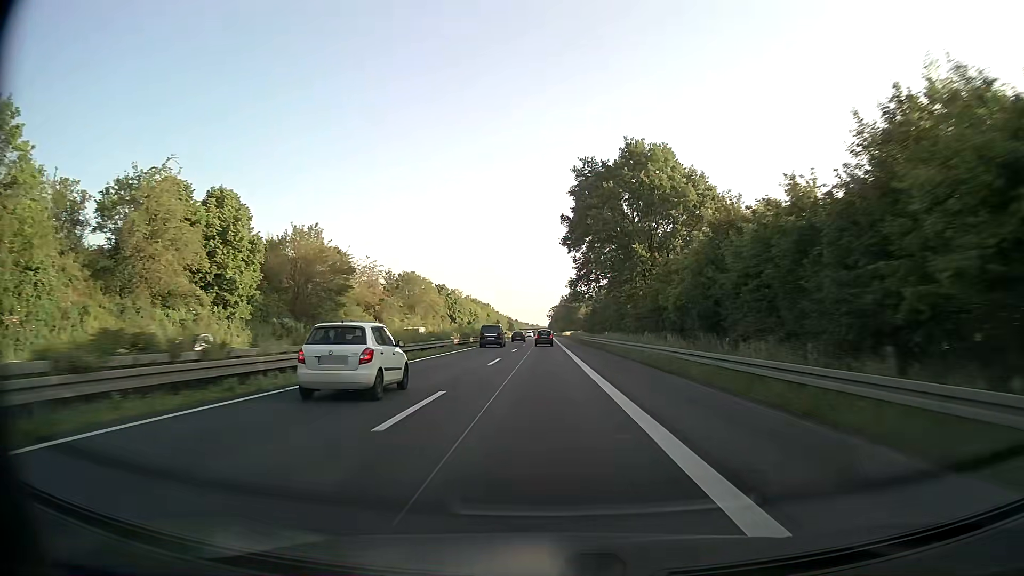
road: trunk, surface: asphalt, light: Day
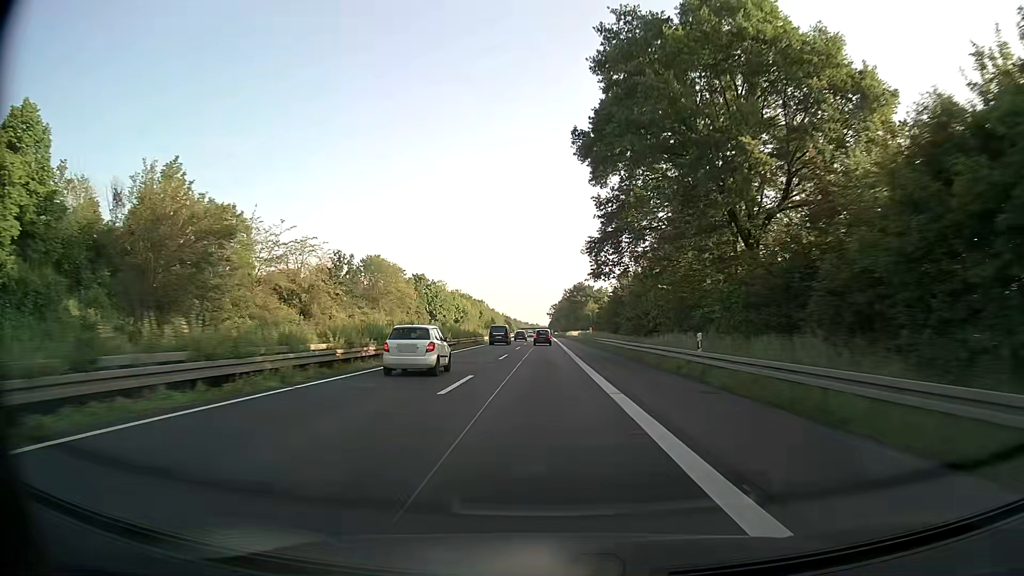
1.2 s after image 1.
(0.0, +30.8) m; 0°
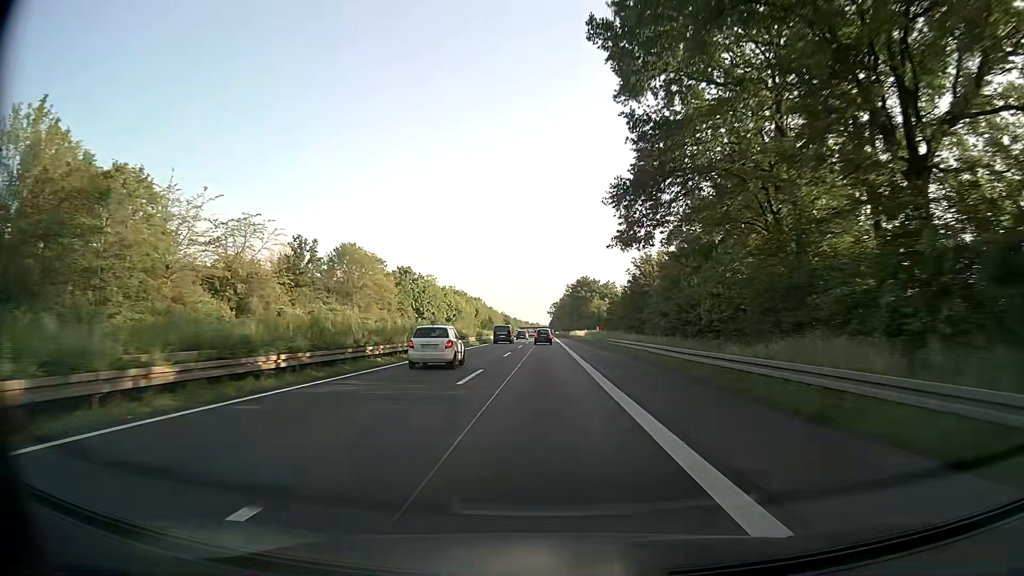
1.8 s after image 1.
(0.0, +15.4) m; 0°
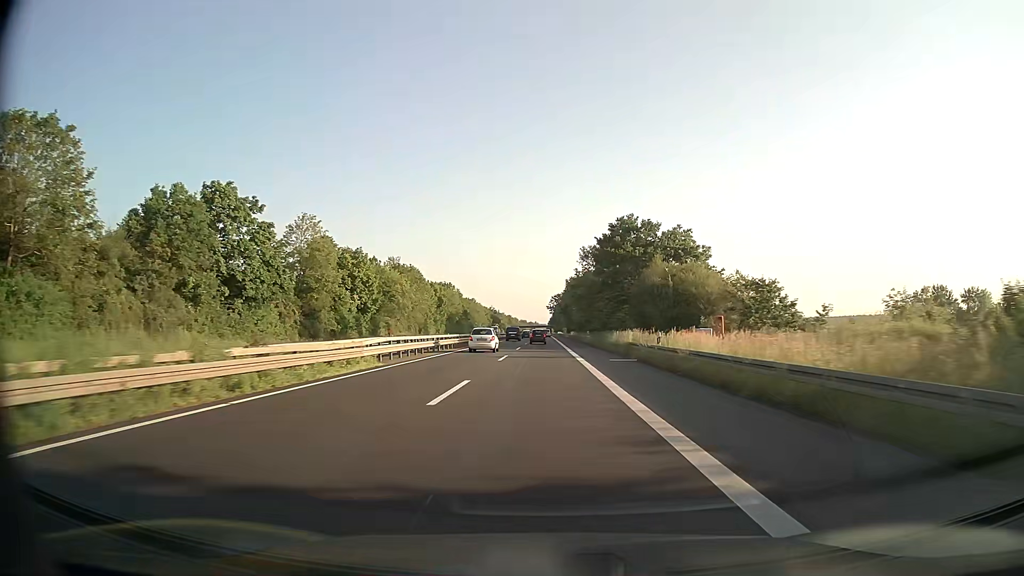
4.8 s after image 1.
(+0.2, +77.0) m; 0°
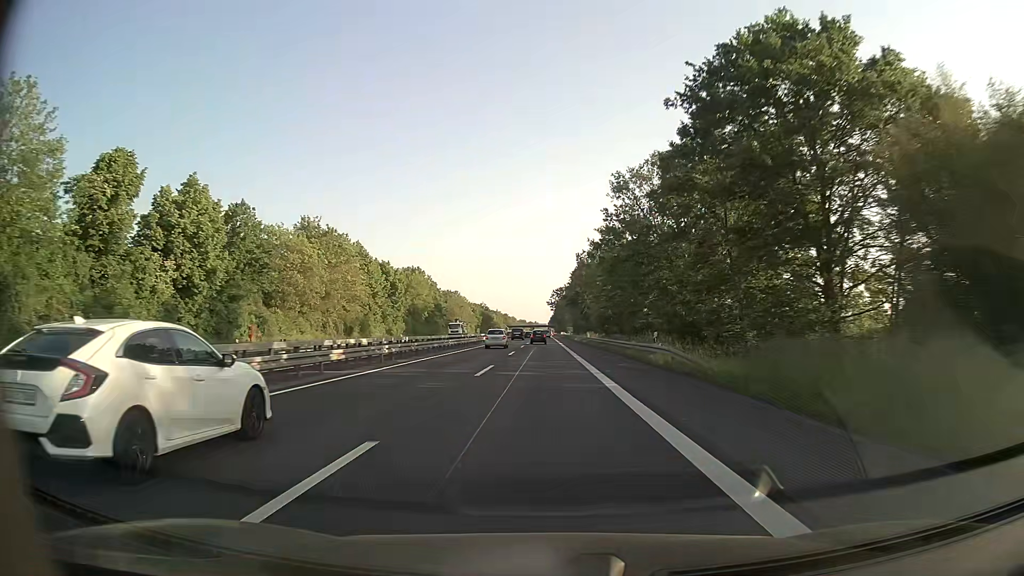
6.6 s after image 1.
(0.0, +46.2) m; 0°
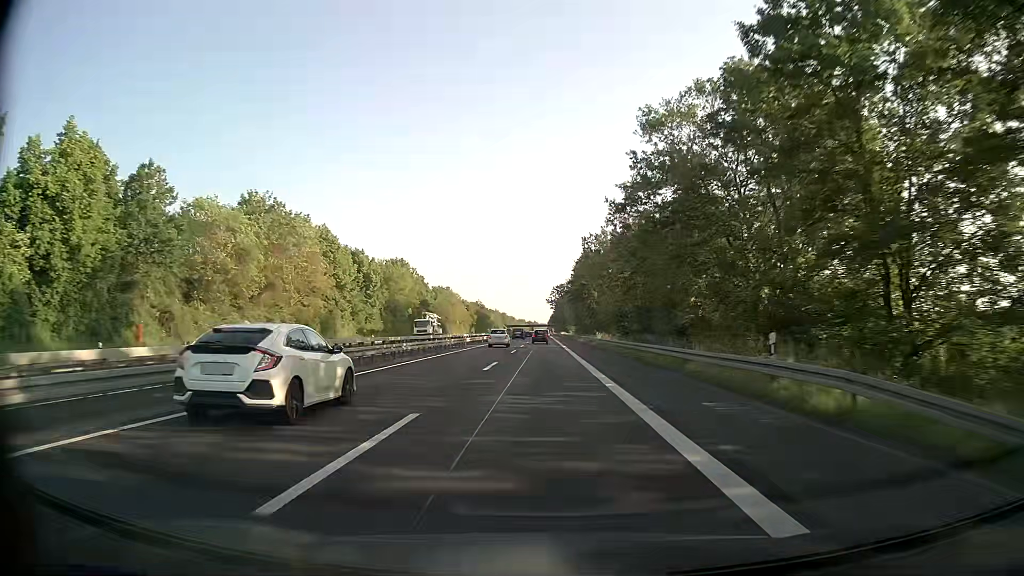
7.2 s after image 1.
(0.0, +15.4) m; 0°
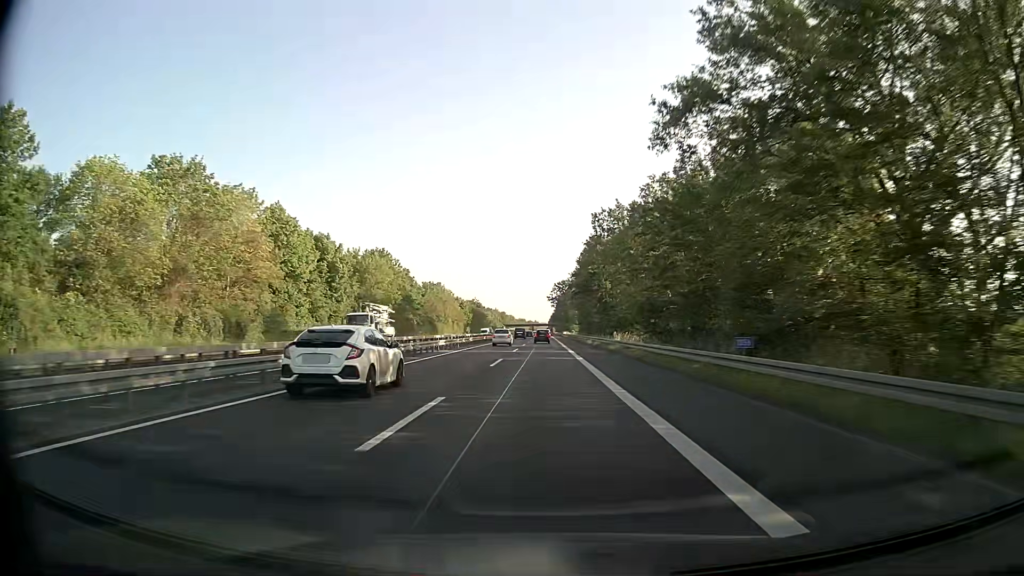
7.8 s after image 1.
(-0.1, +15.3) m; -1°
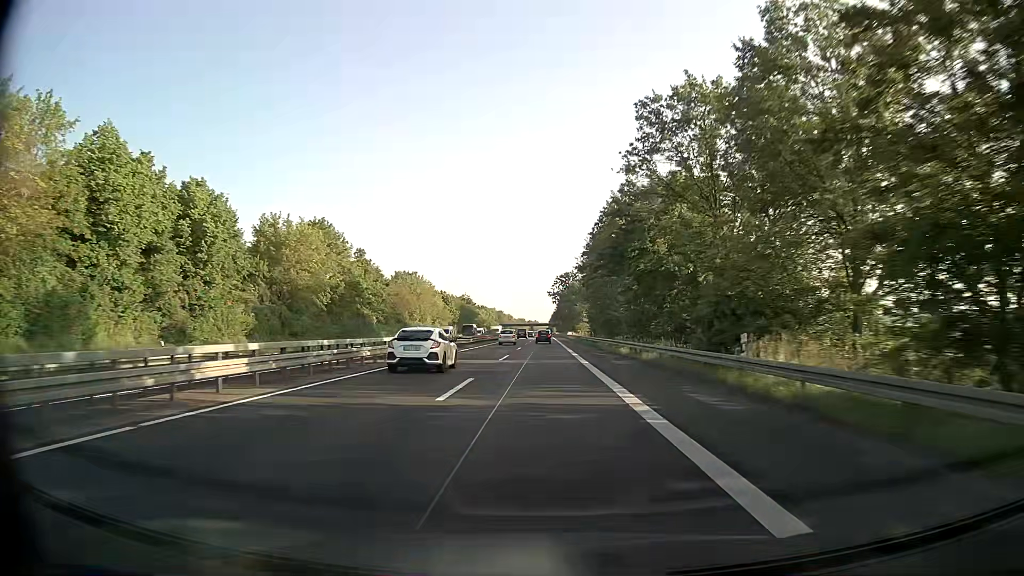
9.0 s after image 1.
(+0.3, +30.6) m; +1°
(0, +10) (0, +20) (0, +30) (0, +40) (0, +50) (0, +60) (0, +70) (0, +80) (0, +90) (0, +100) m
